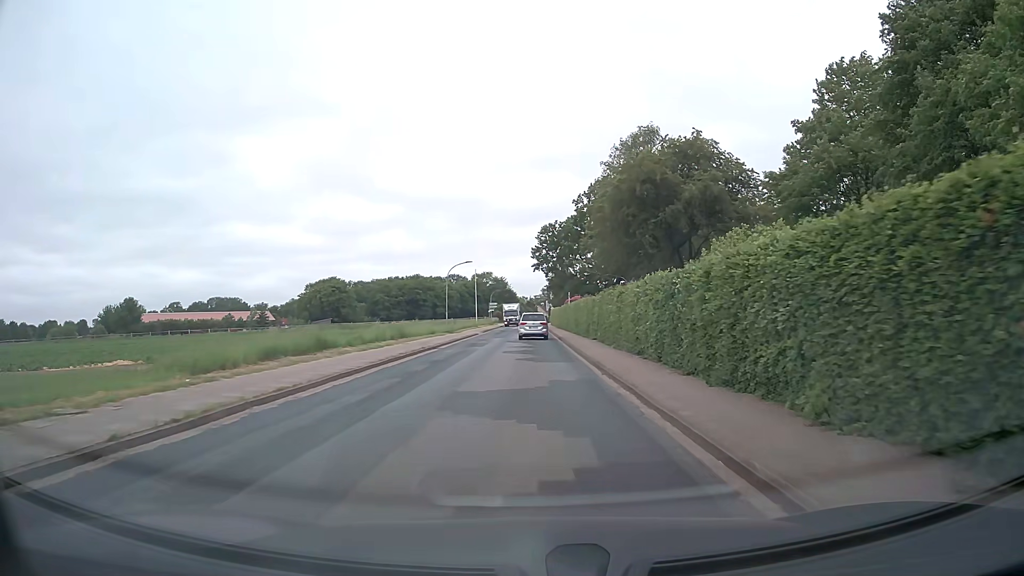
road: tertiary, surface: asphalt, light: Day
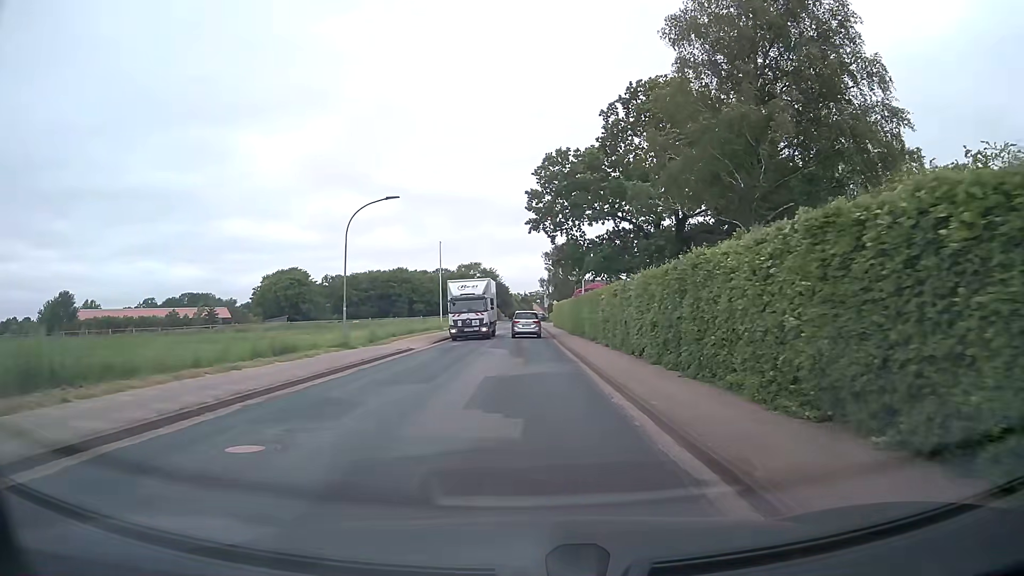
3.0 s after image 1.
(+0.4, +32.9) m; +1°
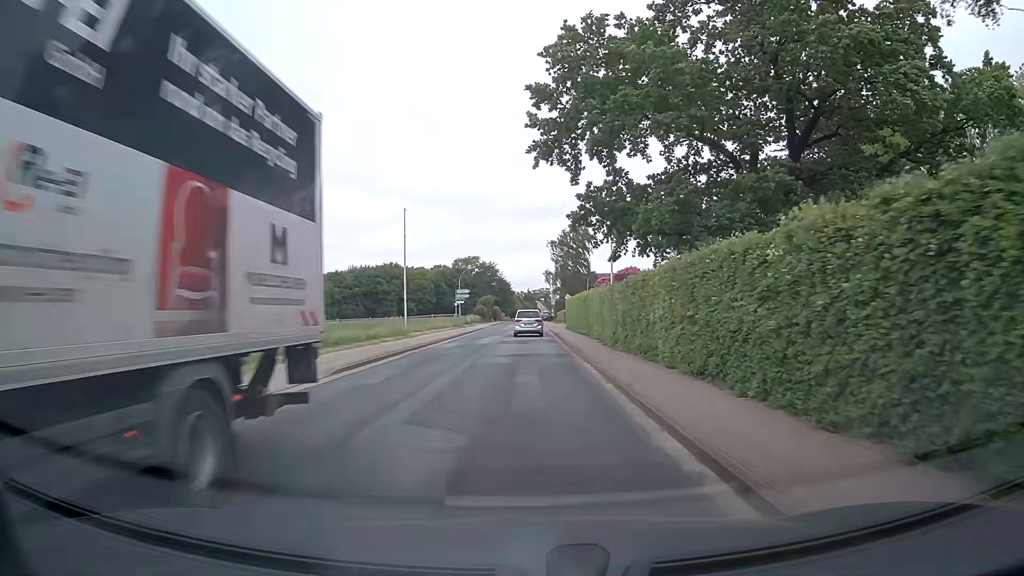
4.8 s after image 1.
(+0.1, +19.3) m; 0°
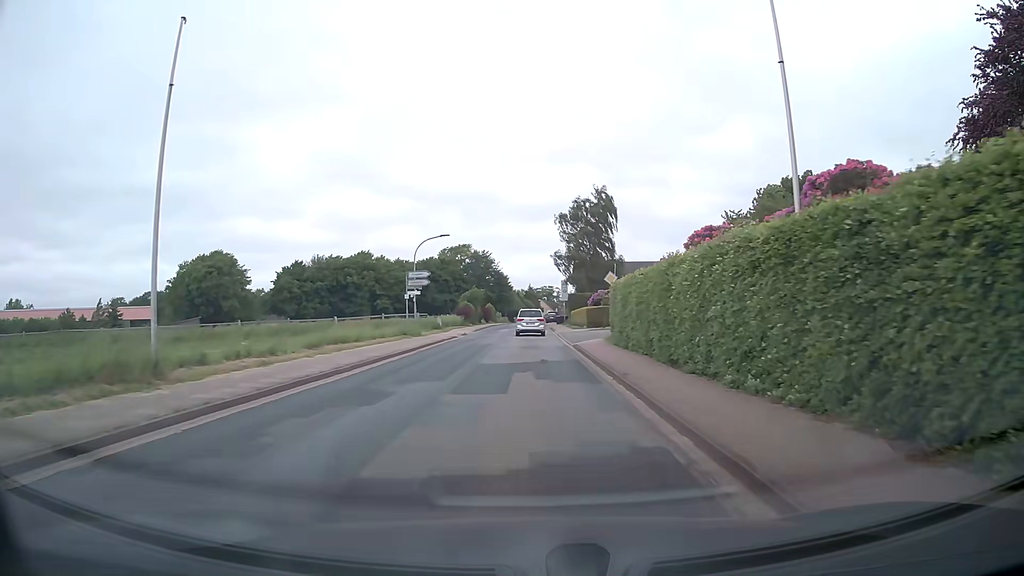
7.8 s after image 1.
(0.0, +29.8) m; 0°
(0, +10) (0, +20) (0, +30) (0, +40) (0, +50) (0, +60) (0, +70) (0, +80) (0, +90) (0, +100) m
